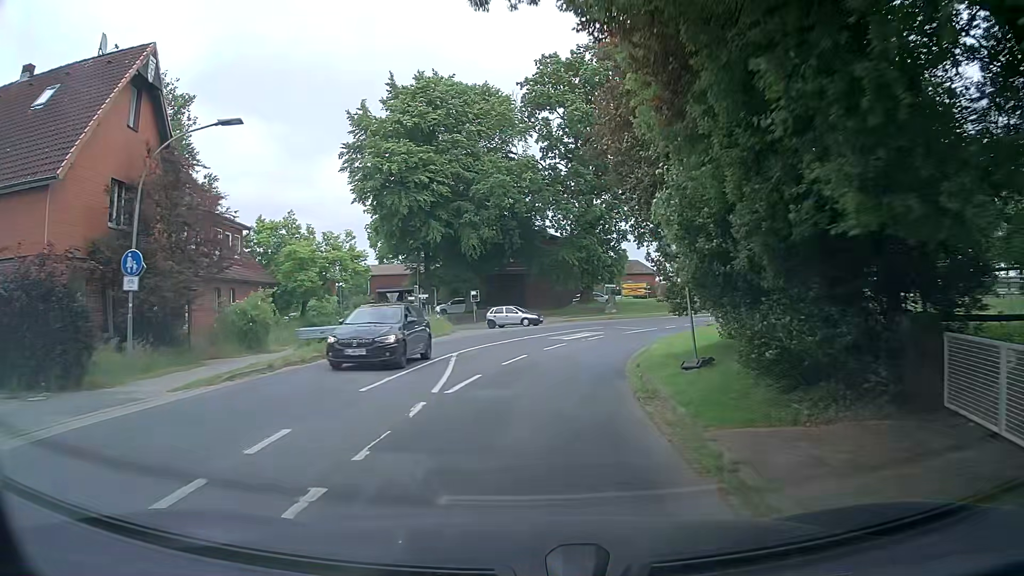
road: tertiary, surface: asphalt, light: Day
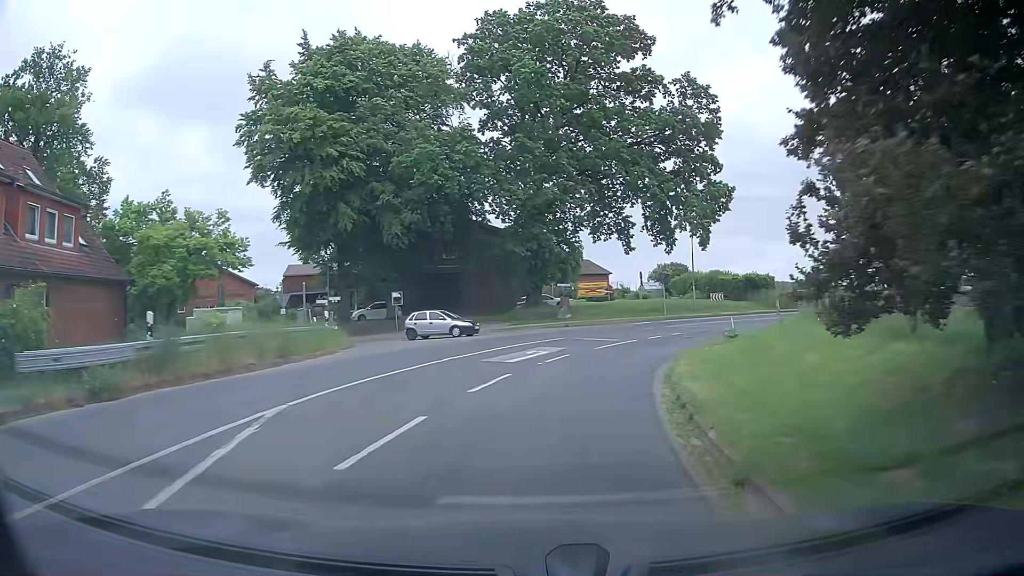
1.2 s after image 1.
(+0.4, +11.0) m; +6°
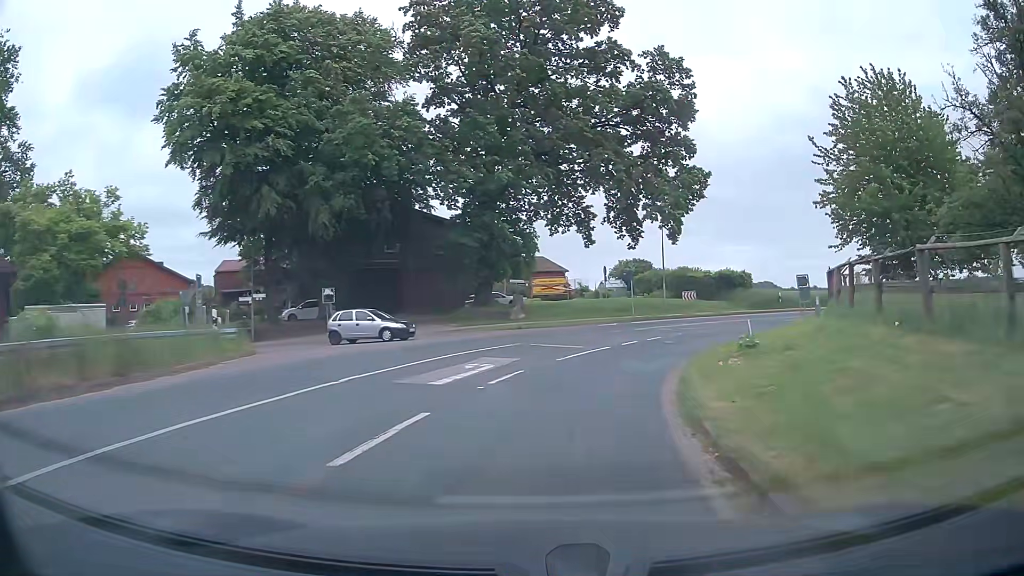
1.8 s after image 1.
(+0.1, +5.7) m; +4°
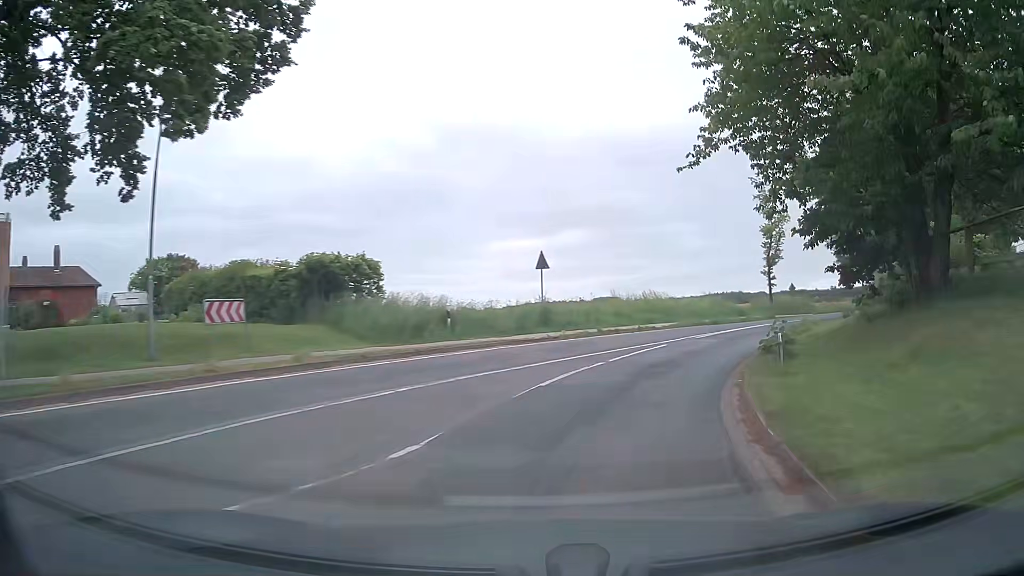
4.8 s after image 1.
(+6.9, +28.5) m; +34°
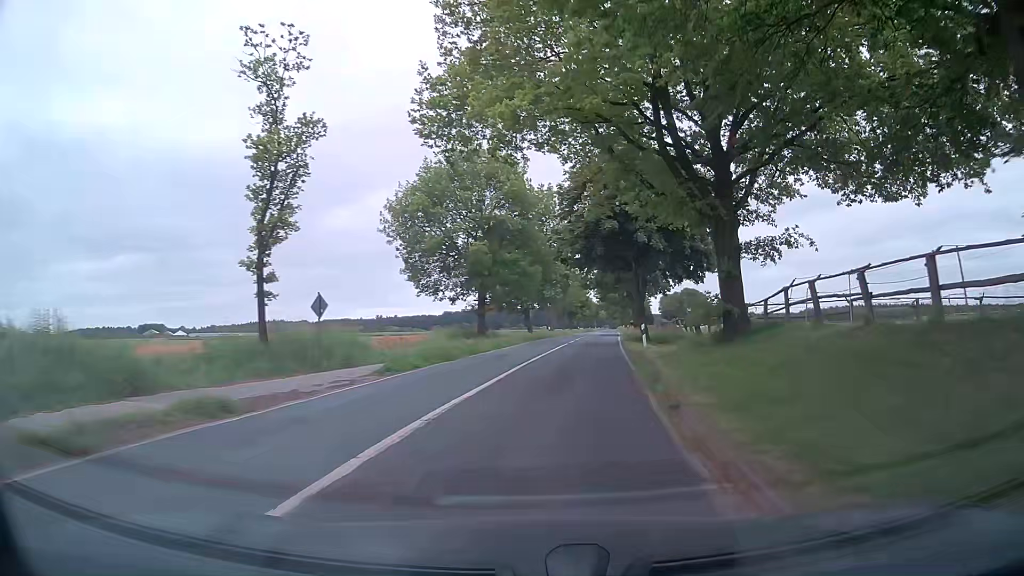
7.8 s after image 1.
(+11.1, +29.9) m; +38°
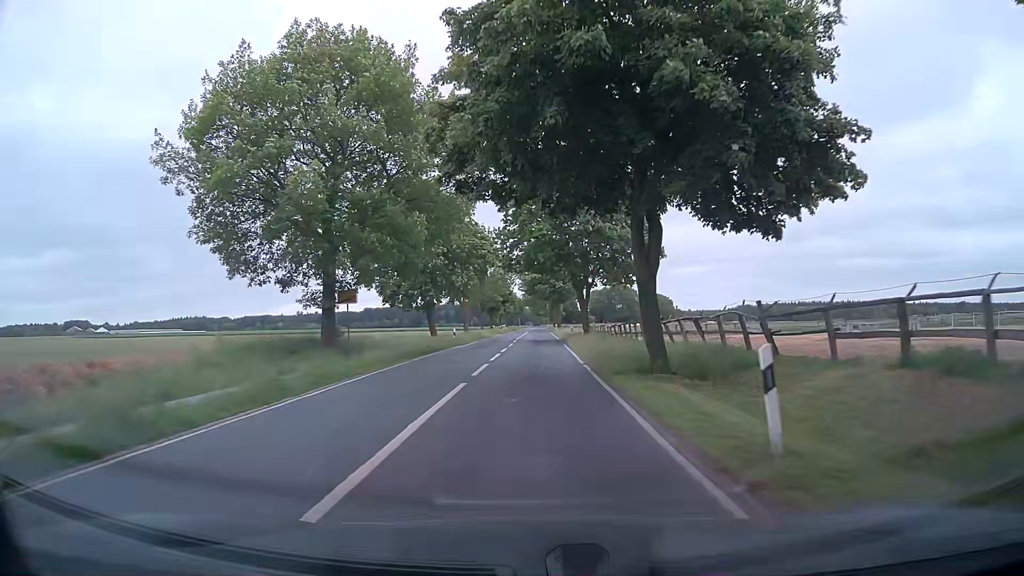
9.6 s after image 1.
(+1.8, +22.6) m; +8°
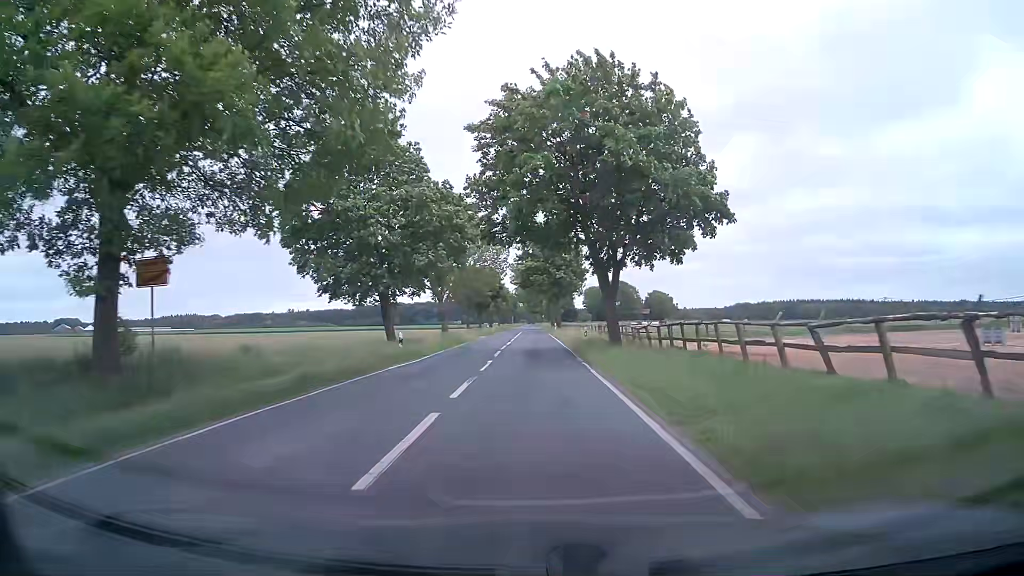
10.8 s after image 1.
(-0.1, +16.7) m; 0°
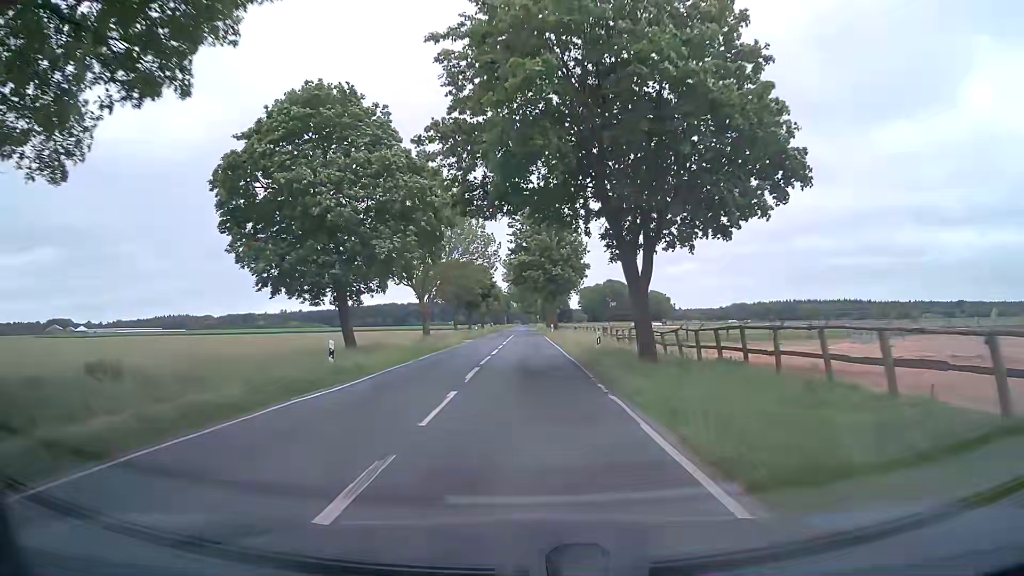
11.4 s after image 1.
(+0.1, +8.8) m; 0°
